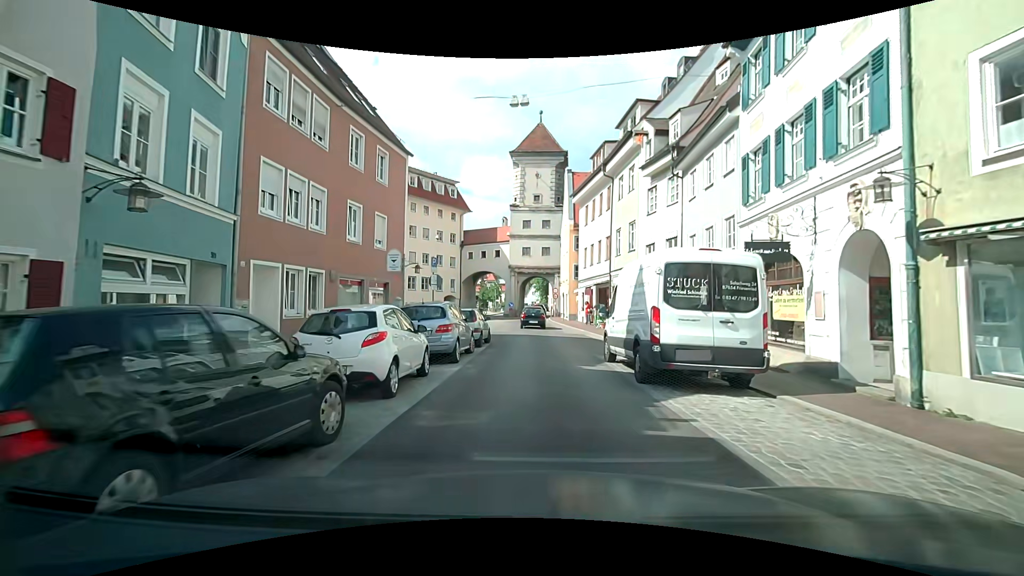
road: residential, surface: asphalt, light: Day
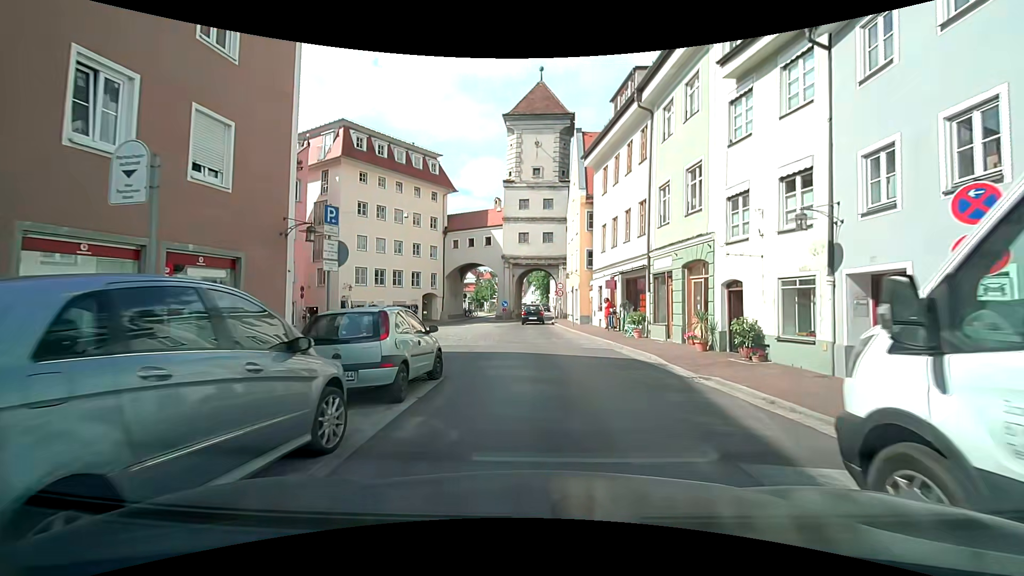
(-0.5, +10.7) m; -1°
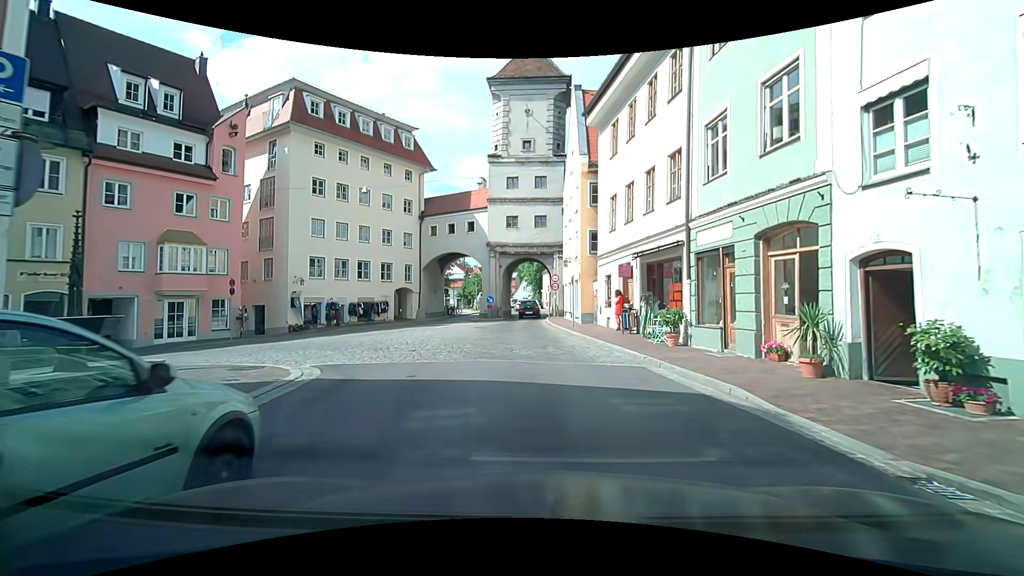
(0.0, +6.5) m; 0°
